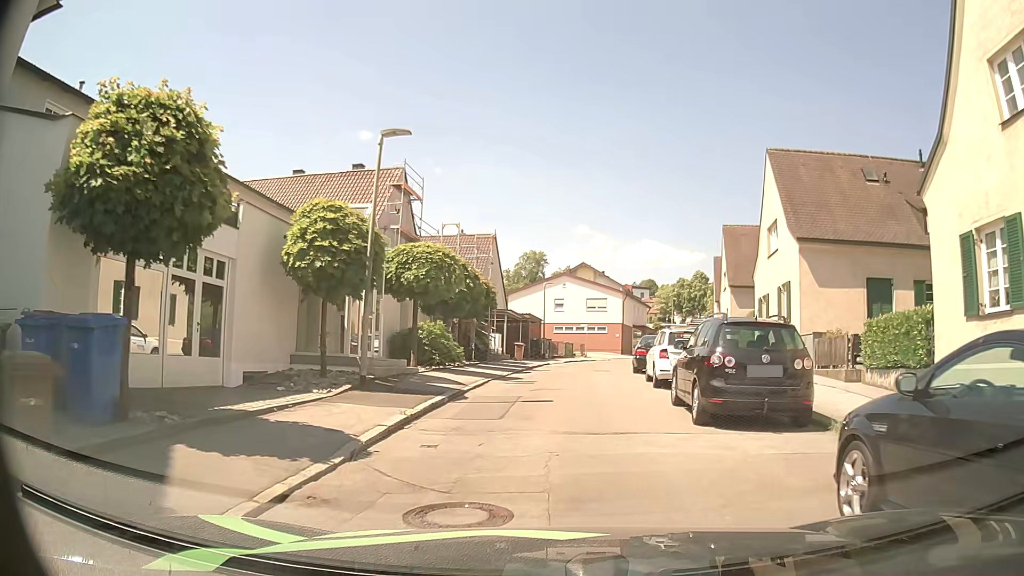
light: Day
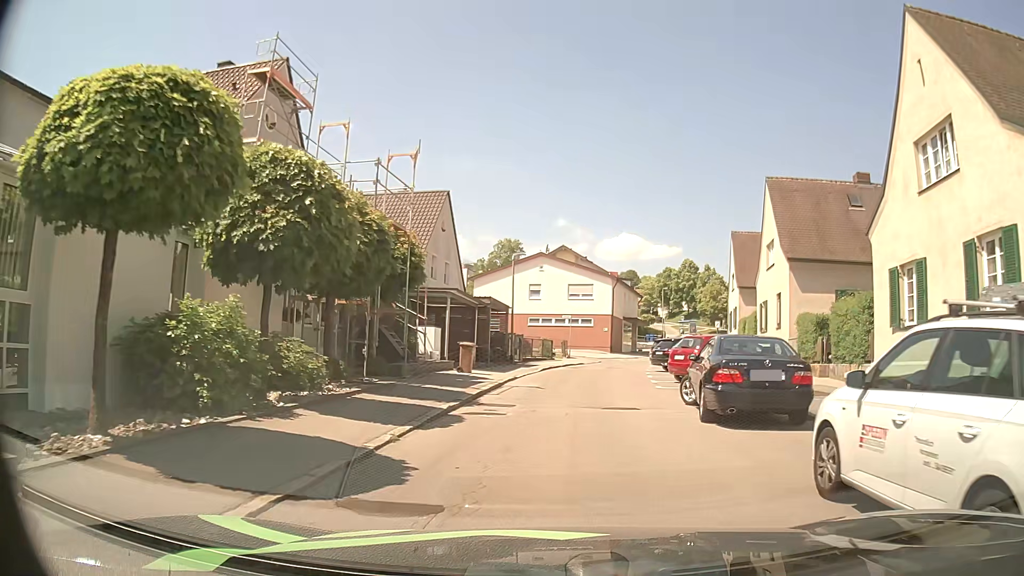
(+0.3, +13.7) m; +1°
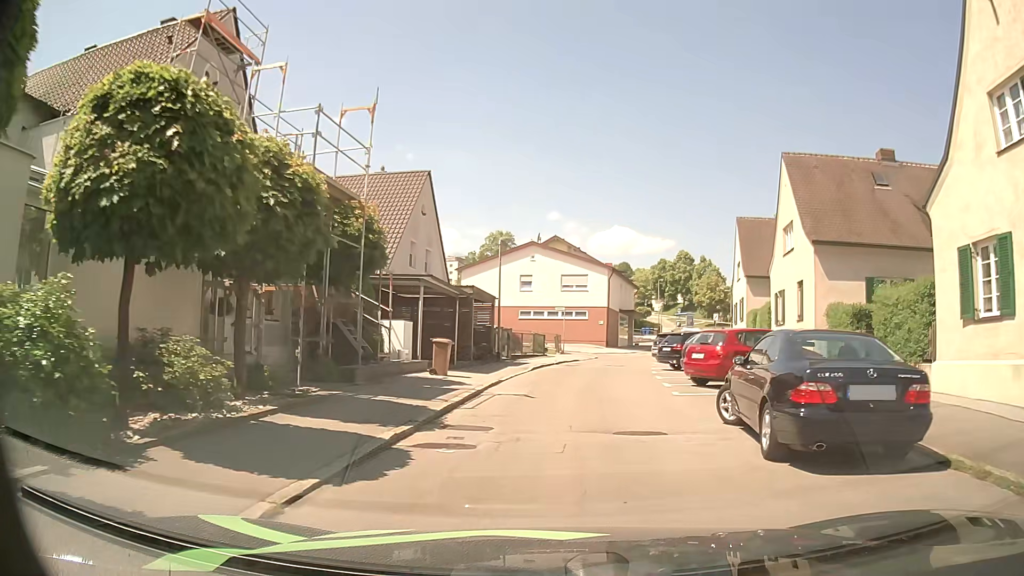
(+0.1, +3.5) m; 0°
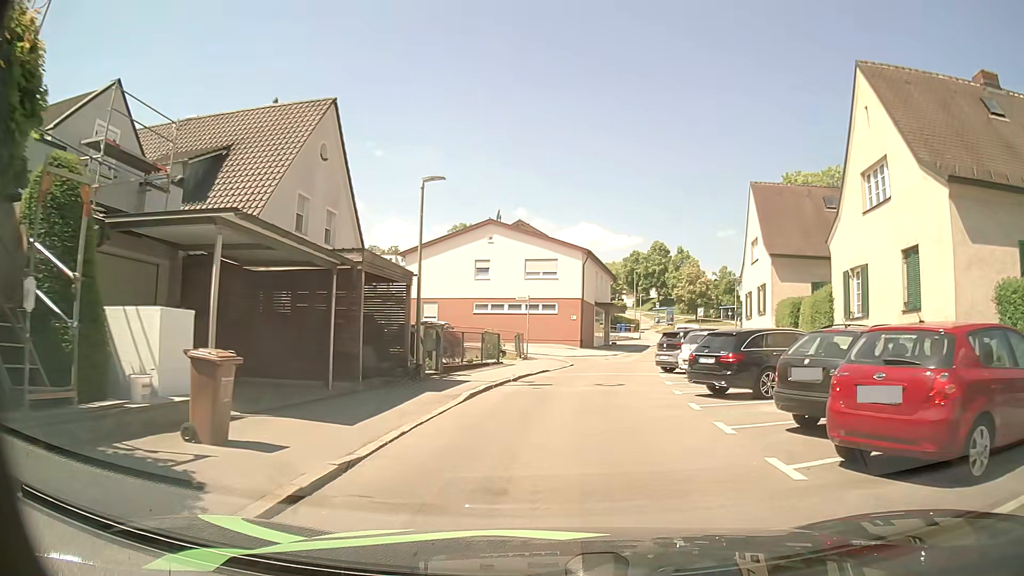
(+0.5, +10.9) m; +5°
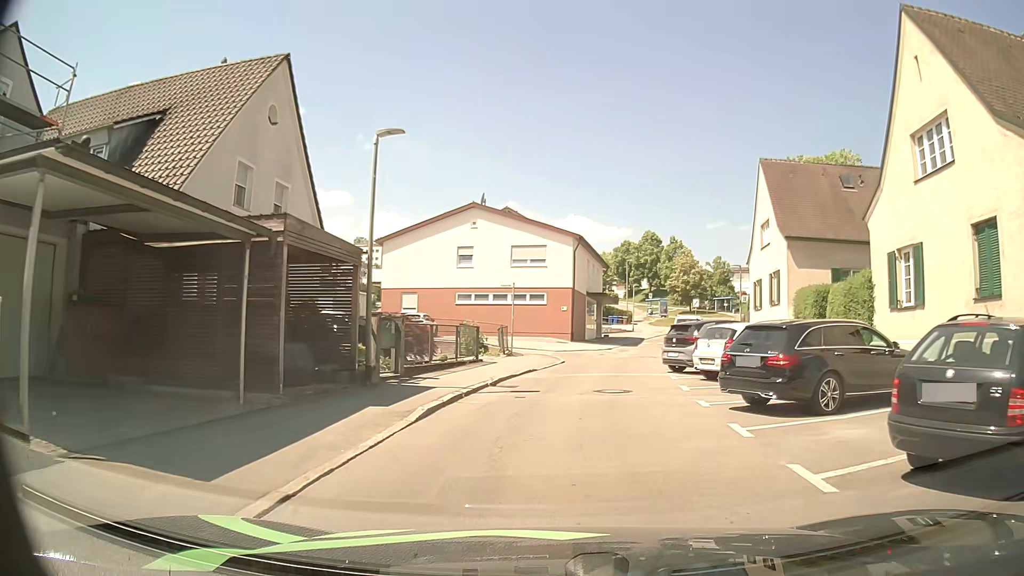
(0.0, +3.7) m; 0°
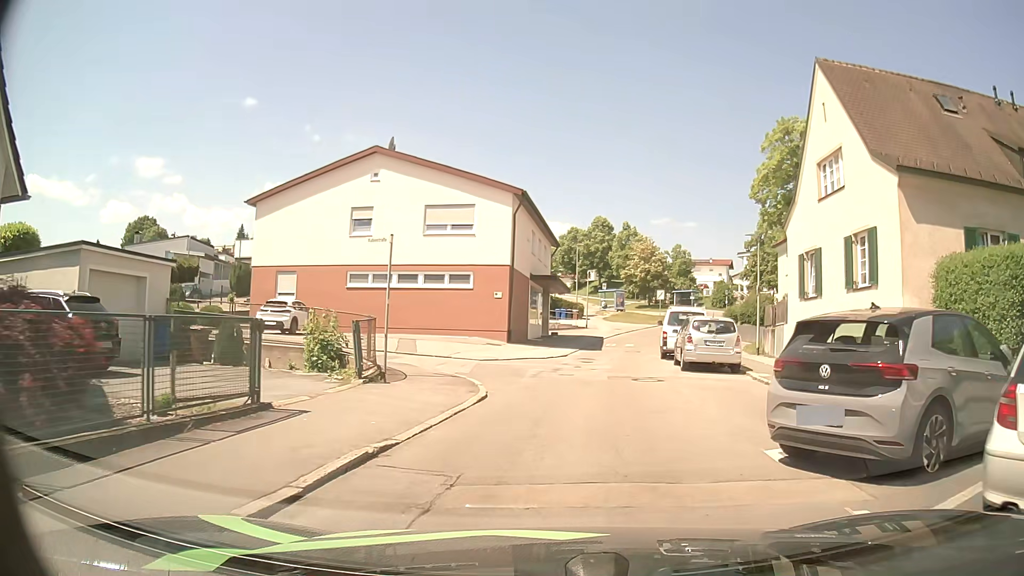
(+0.6, +13.5) m; +5°
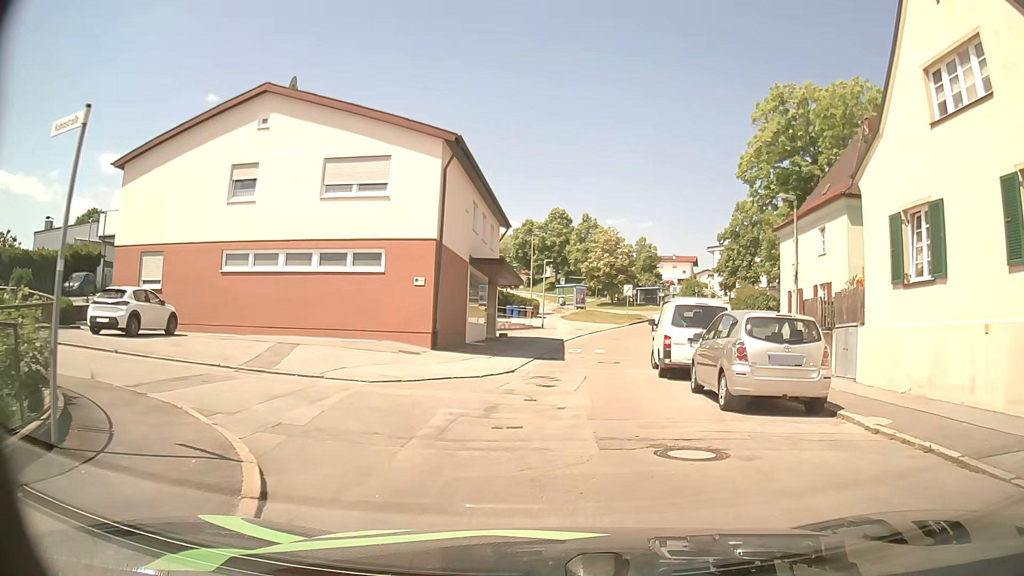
(+0.3, +9.0) m; +5°
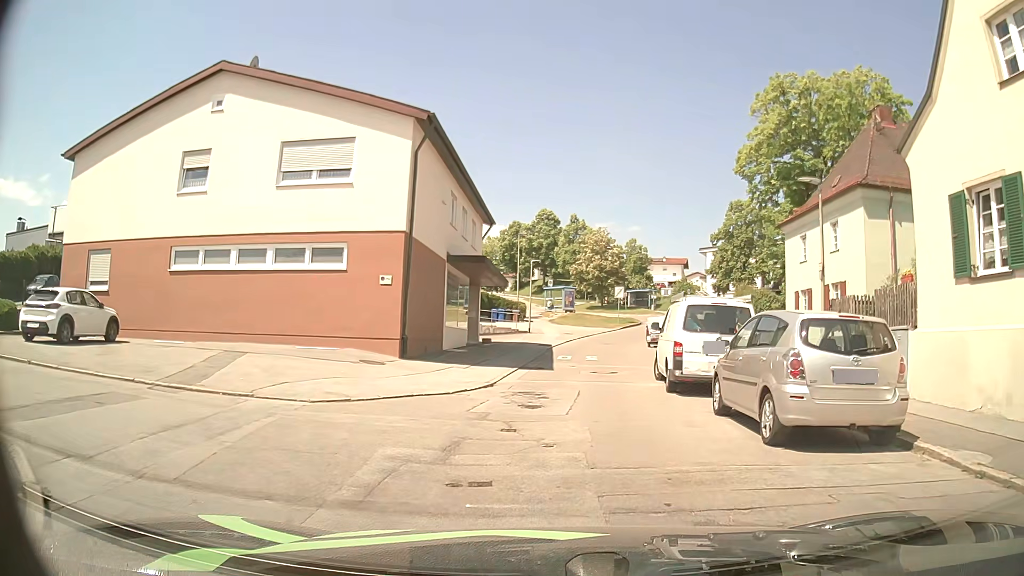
(0.0, +2.9) m; 0°
(0, +10) (+1, +20) (+1, +30) (+3, +40) (+6, +49) (+11, +58) (+19, +63) (+28, +60) (+36, +54) (+44, +48) m
